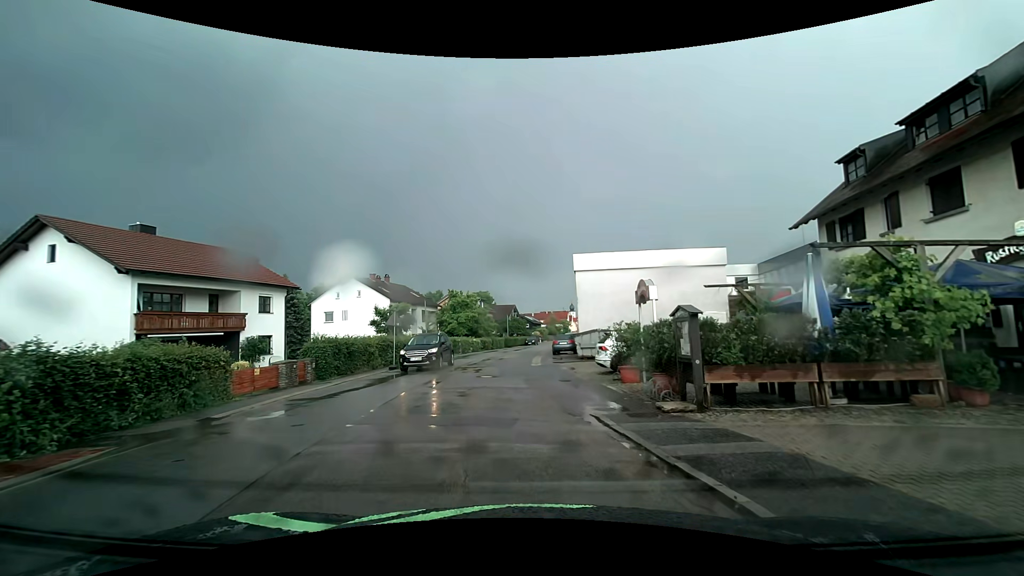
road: residential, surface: asphalt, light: Day
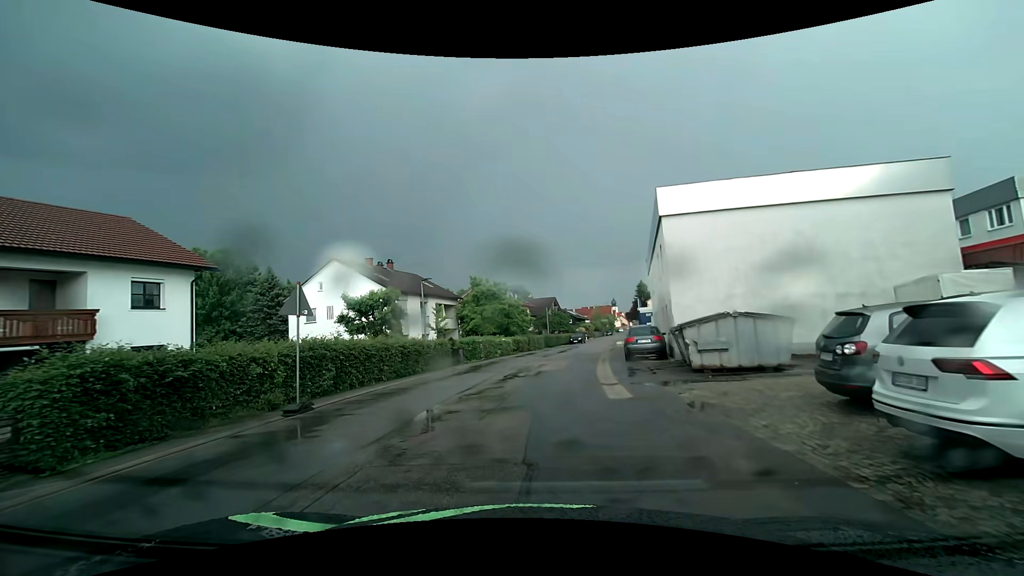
(-0.8, +14.4) m; -6°
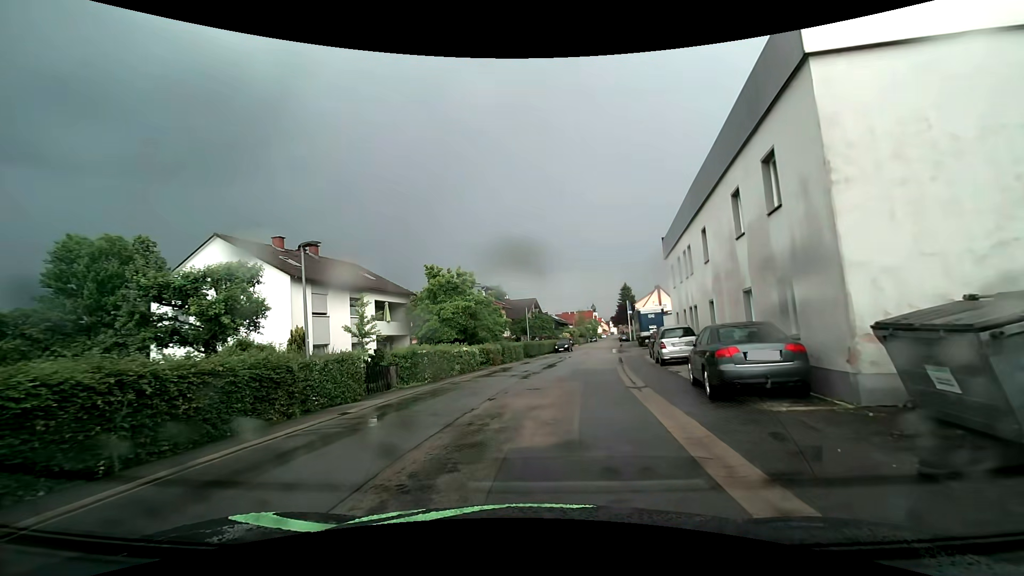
(+0.3, +12.3) m; +4°
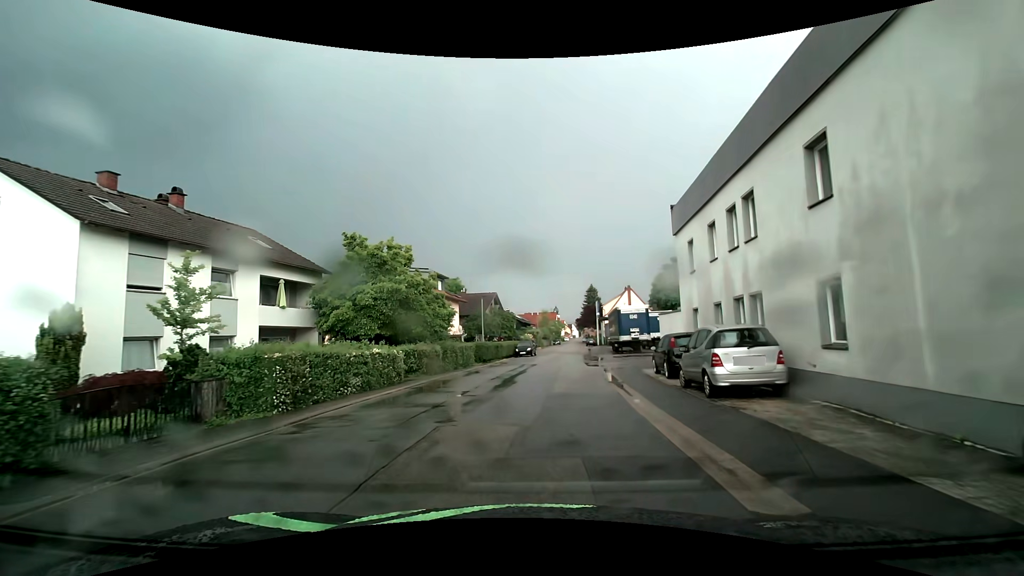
(+0.1, +9.8) m; +4°
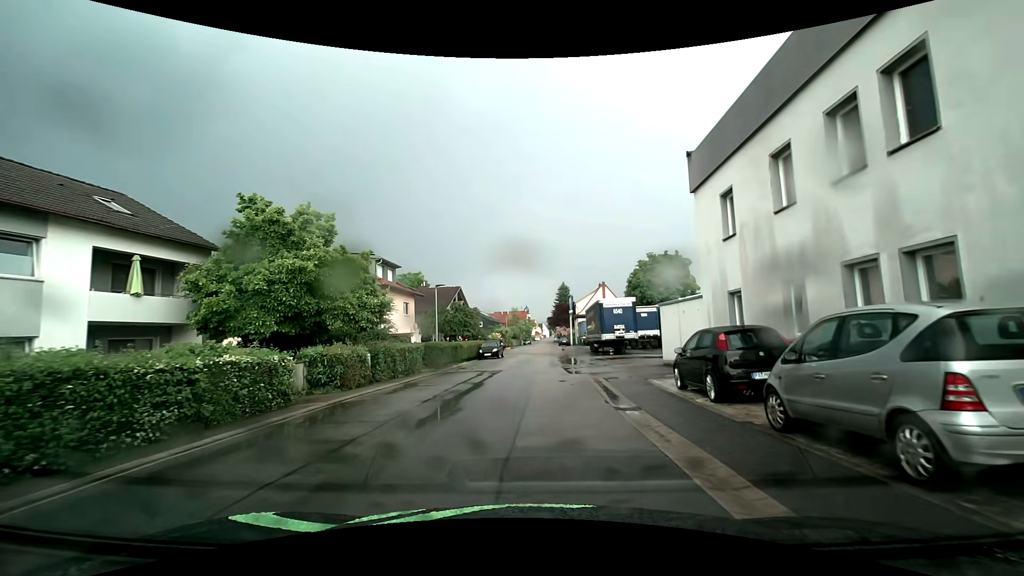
(+0.2, +7.0) m; +4°
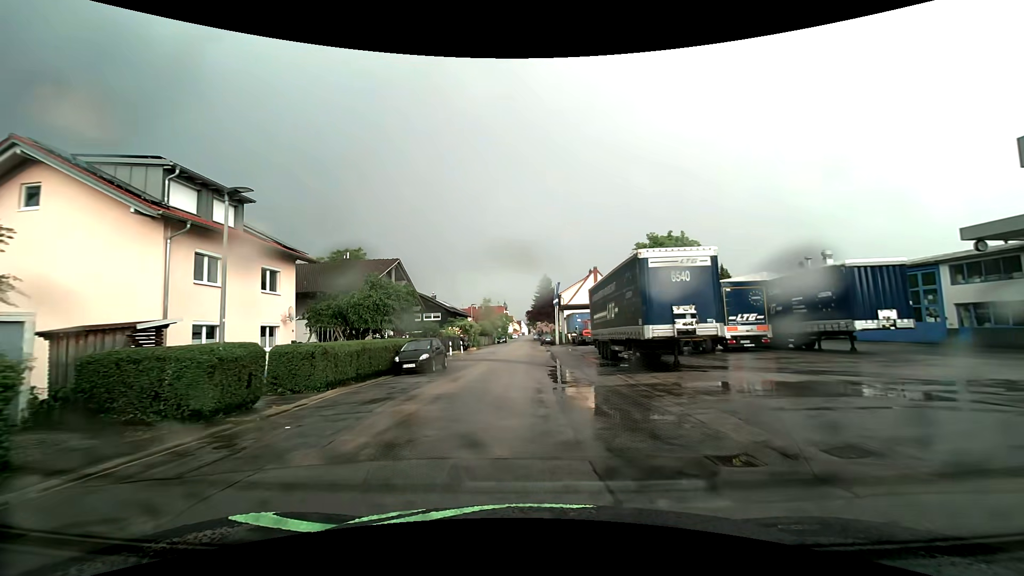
(+0.5, +19.6) m; +3°
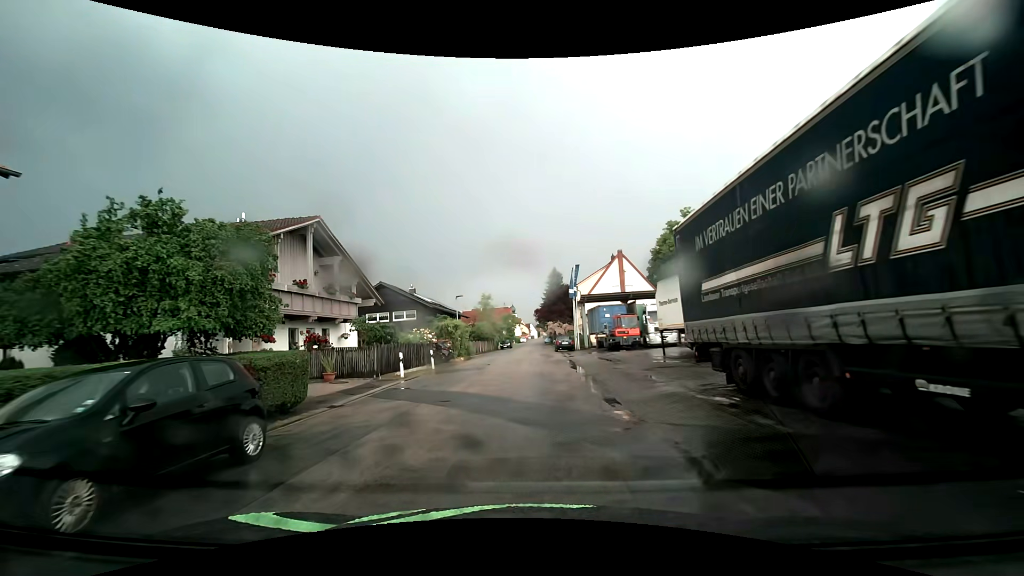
(-0.2, +17.0) m; -1°
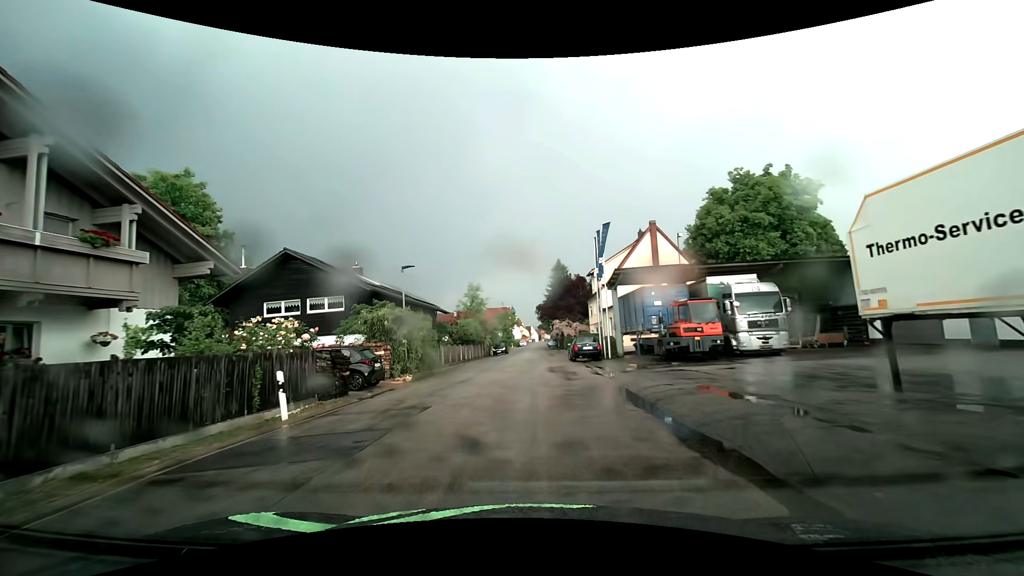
(-0.2, +17.4) m; 0°
(0, +10) (0, +20) (0, +30) (0, +40) (0, +50) (0, +60) (0, +70) (0, +80) (0, +90) (0, +100) m
